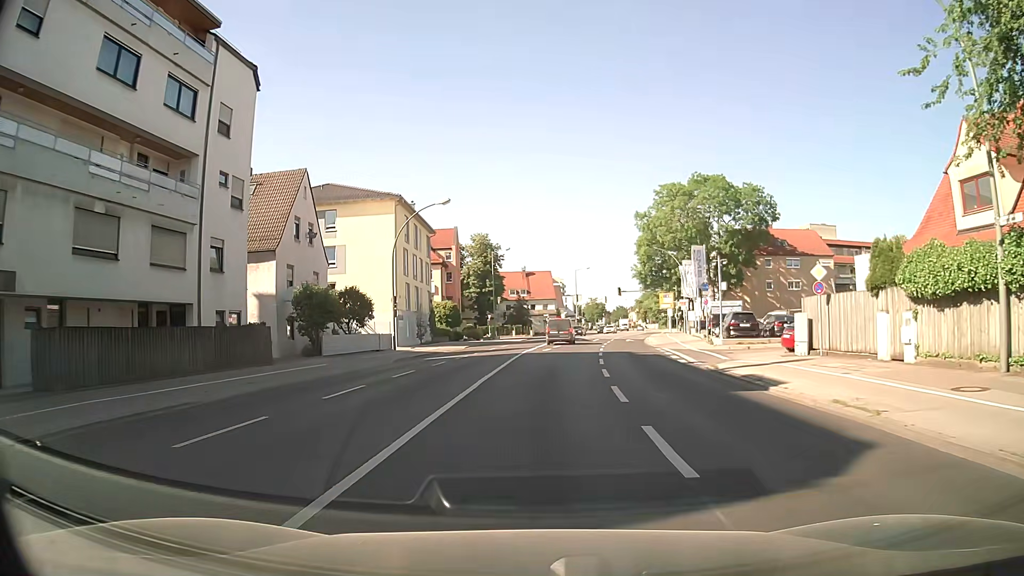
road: secondary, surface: asphalt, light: Day
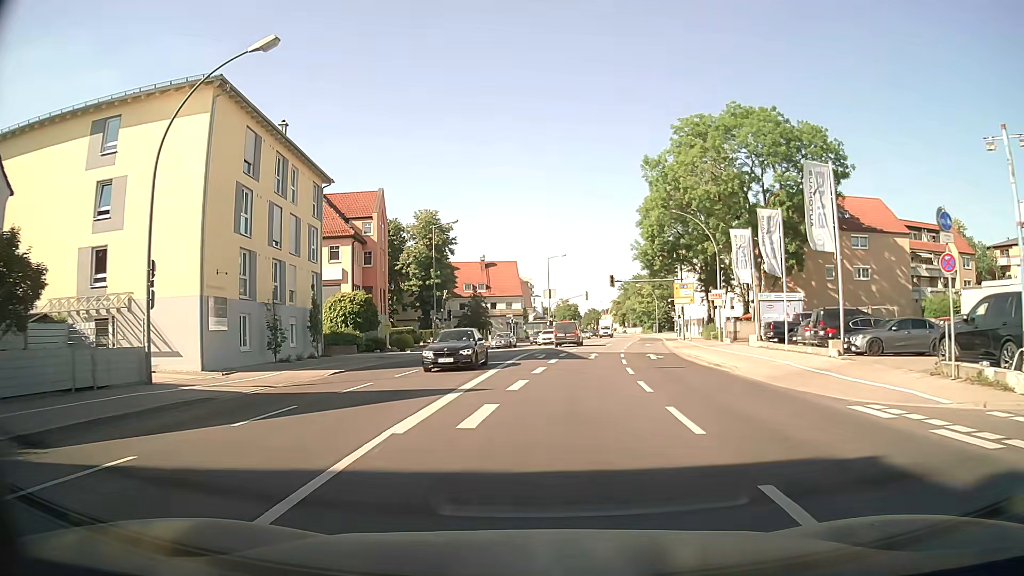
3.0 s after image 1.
(+1.4, +27.4) m; +4°
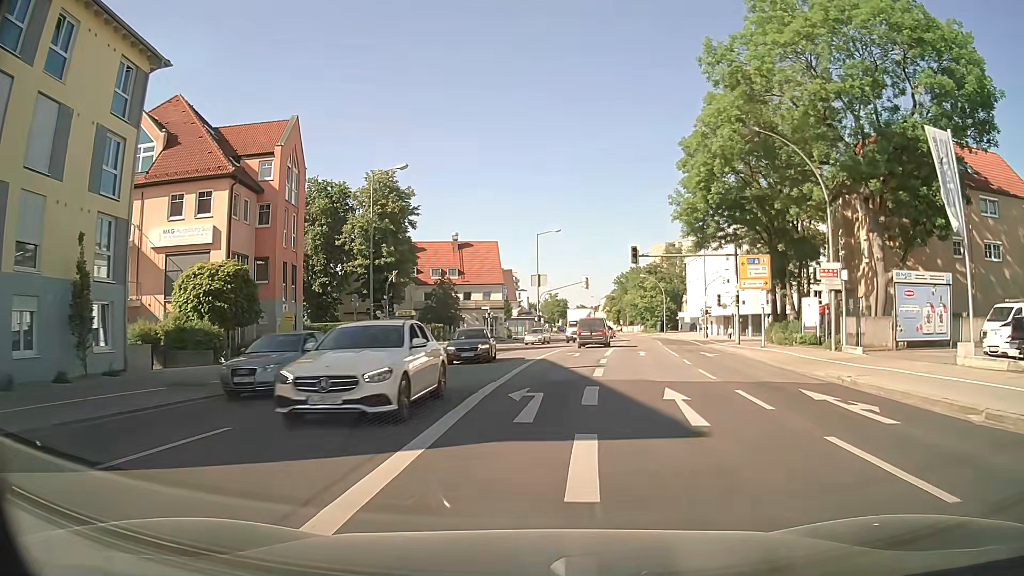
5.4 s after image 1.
(0.0, +21.9) m; +1°
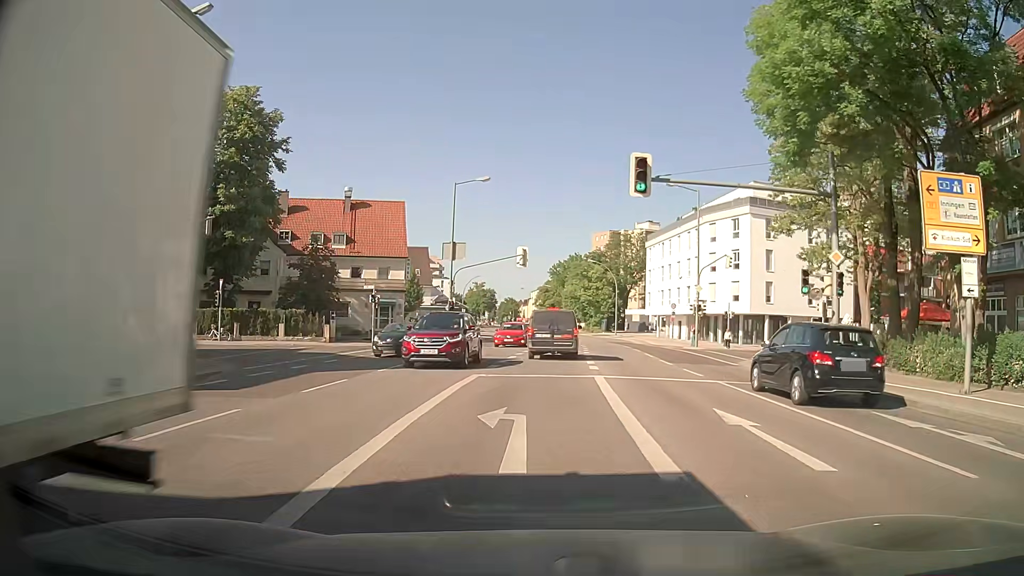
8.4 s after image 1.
(+0.9, +23.2) m; +6°
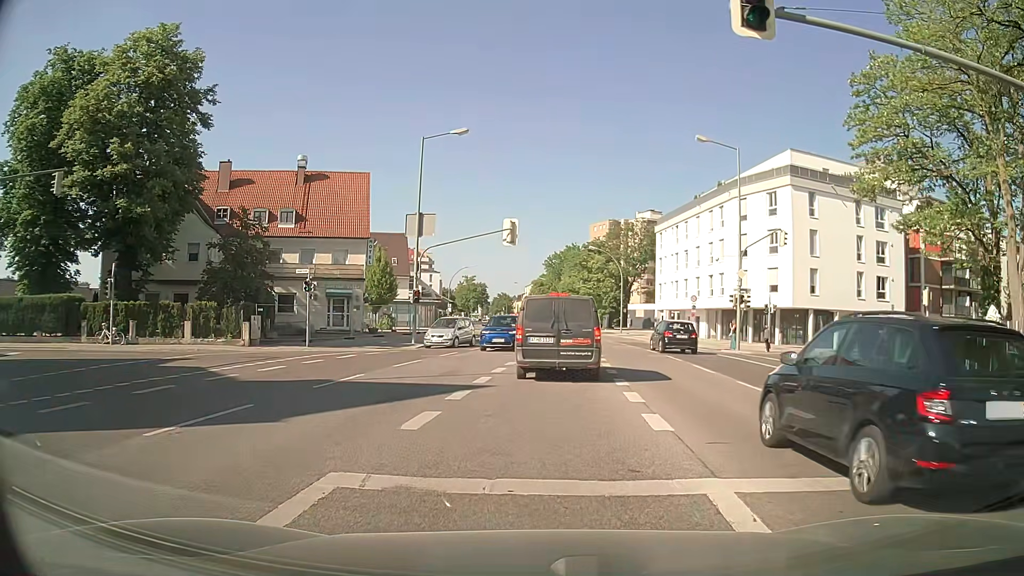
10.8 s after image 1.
(+0.1, +11.5) m; +1°
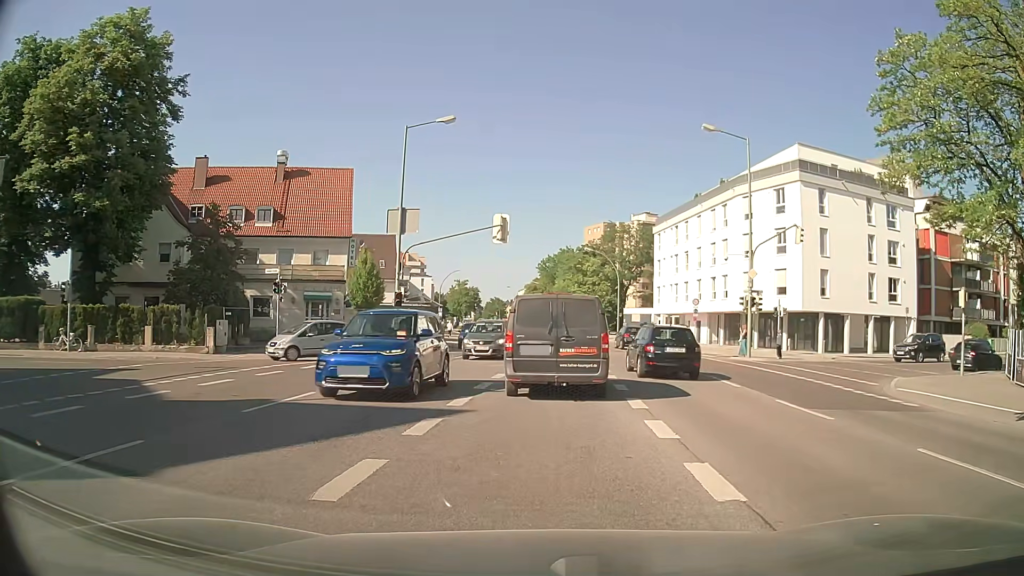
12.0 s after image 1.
(0.0, +3.1) m; +1°
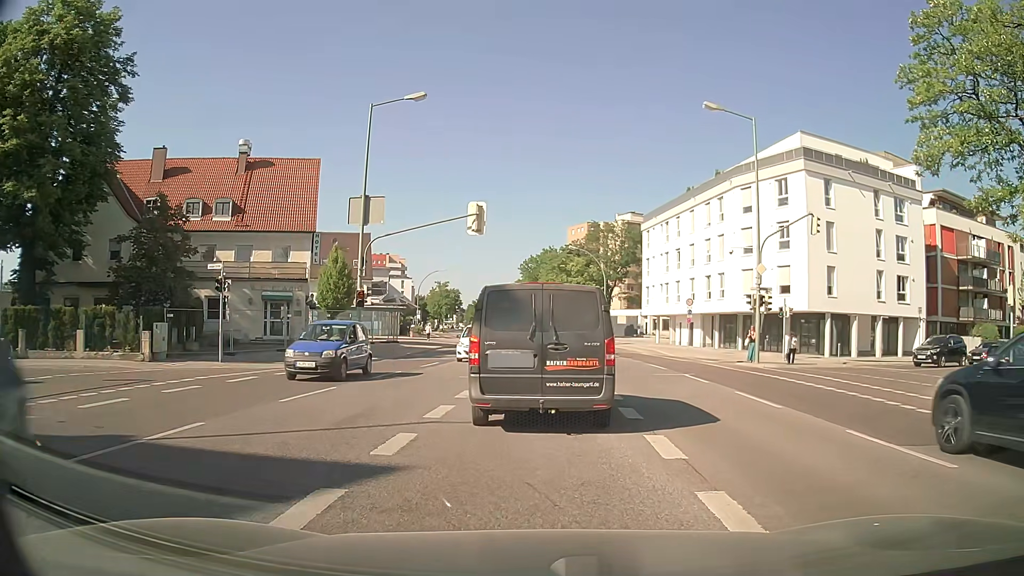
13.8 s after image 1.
(-0.1, +4.1) m; 0°
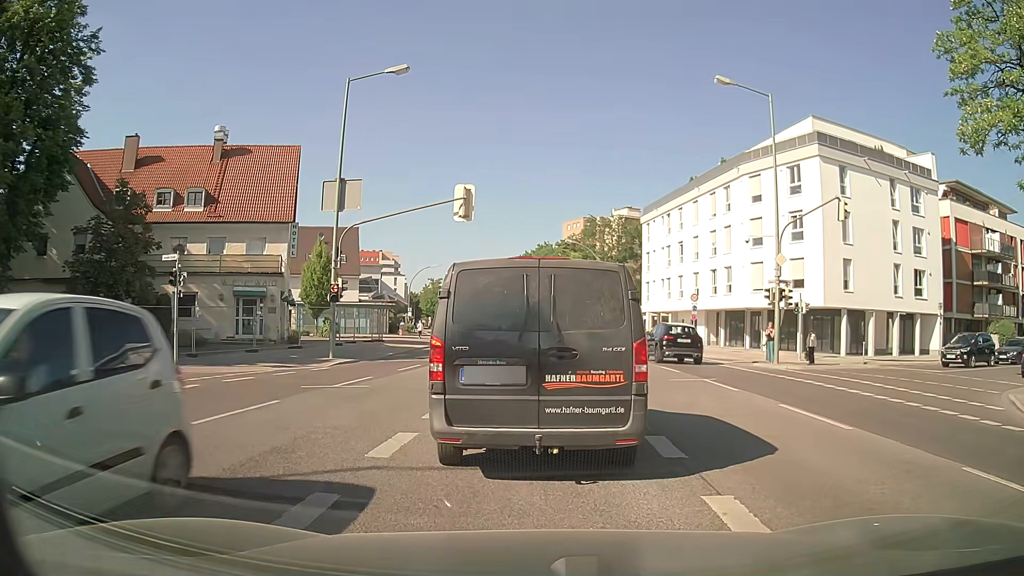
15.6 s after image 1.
(0.0, +3.1) m; +2°
